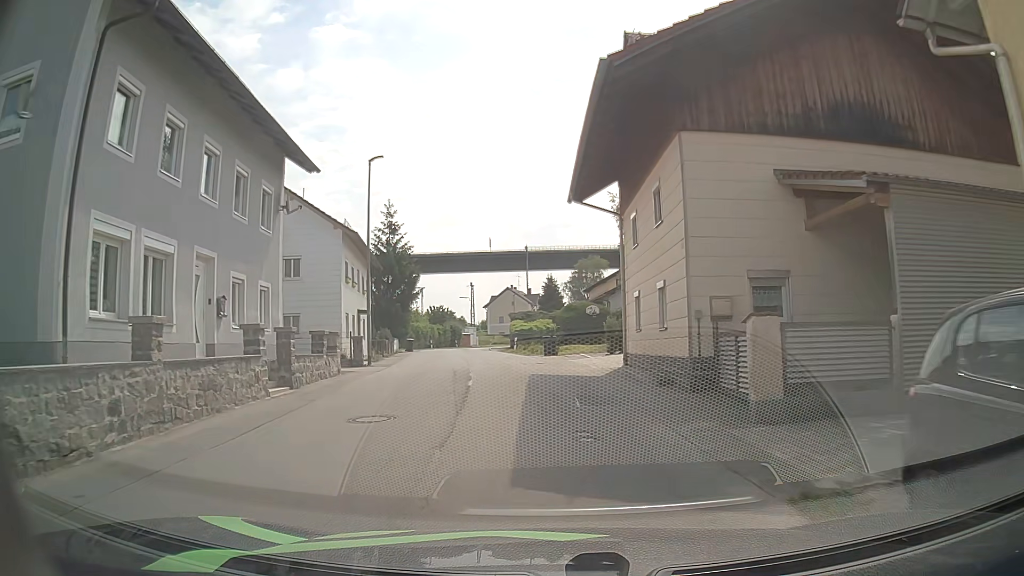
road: unclassified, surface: asphalt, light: Day
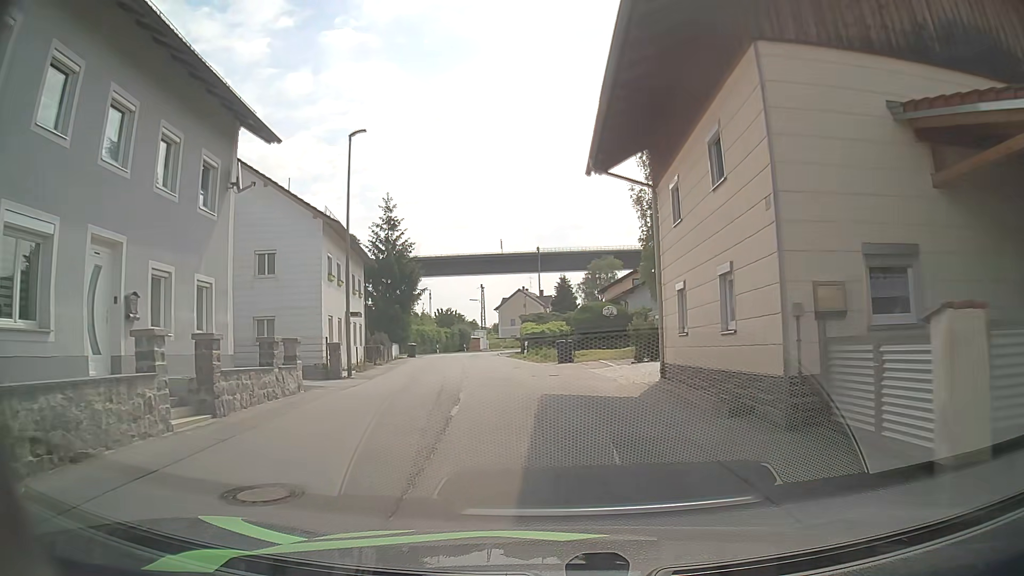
(0.0, +4.4) m; -1°
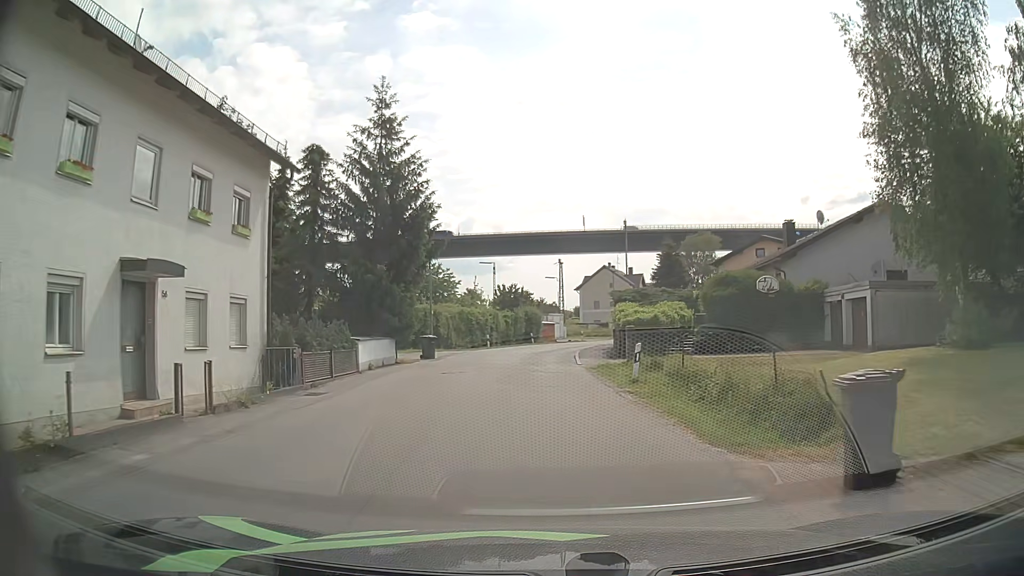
(-1.5, +22.0) m; -7°
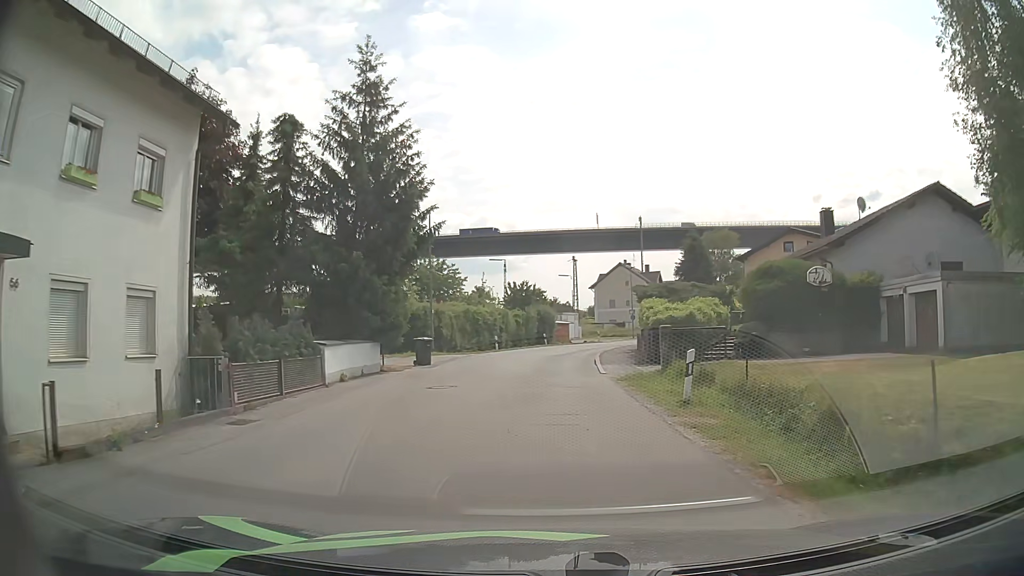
(0.0, +4.6) m; -1°
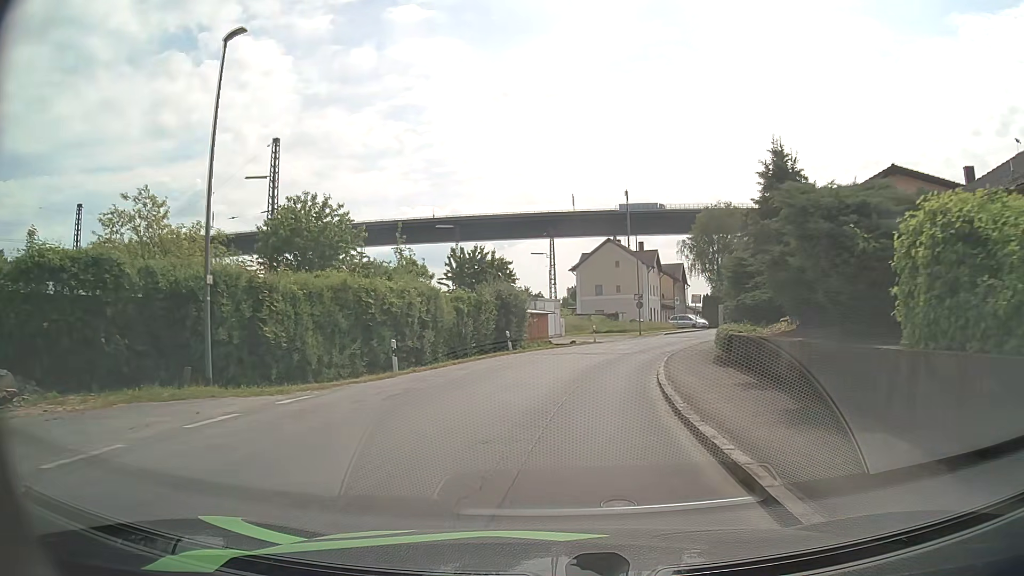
(+0.1, +24.1) m; +2°
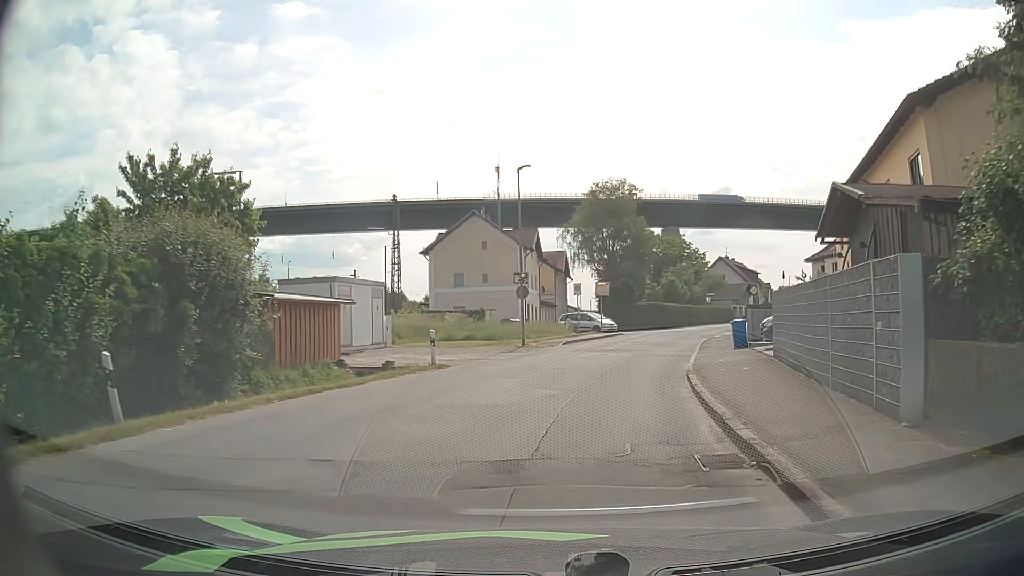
(+2.1, +22.9) m; +12°
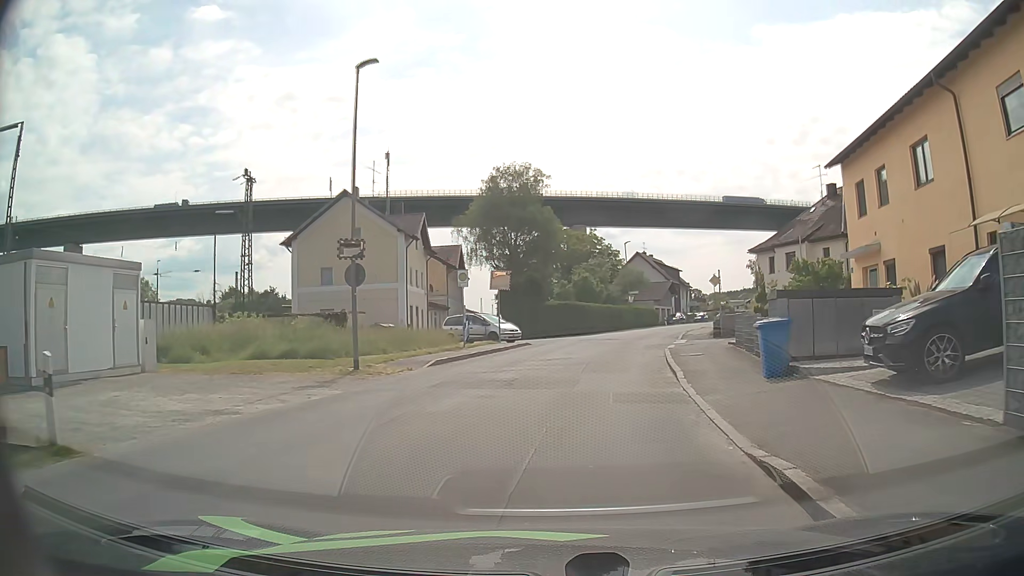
(+0.9, +13.2) m; +8°
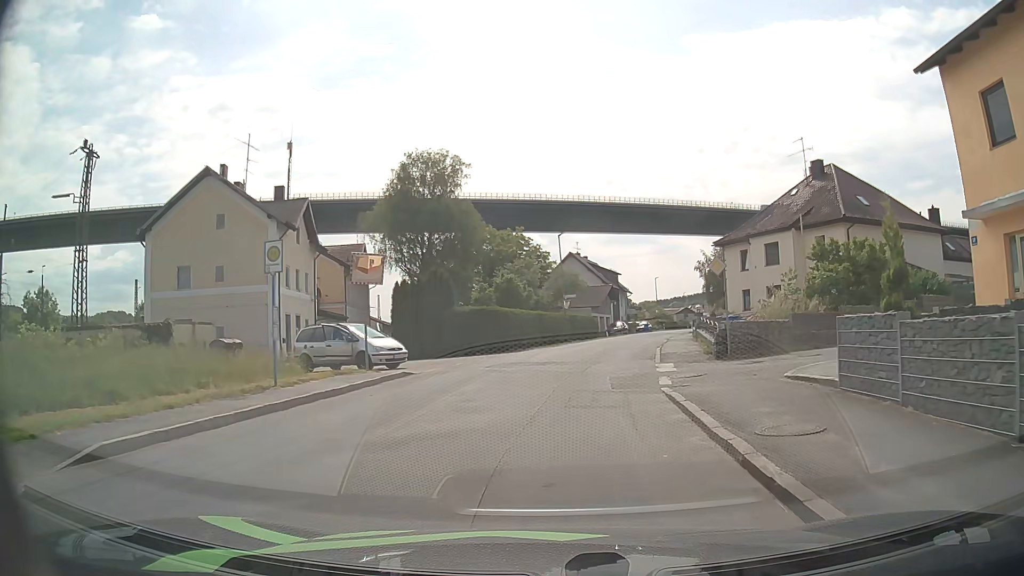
(+0.7, +12.8) m; +6°
(0, +10) (+1, +20) (+3, +30) (+5, +40) (+7, +49) (+10, +59) (+12, +69) (+15, +78) (+18, +88) (+21, +97) m
